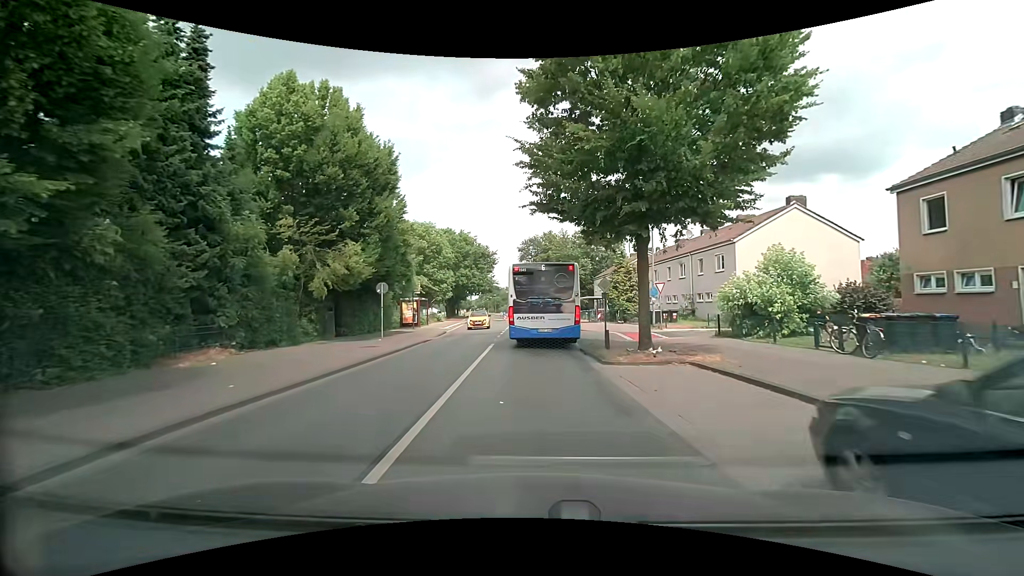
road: tertiary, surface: asphalt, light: Day
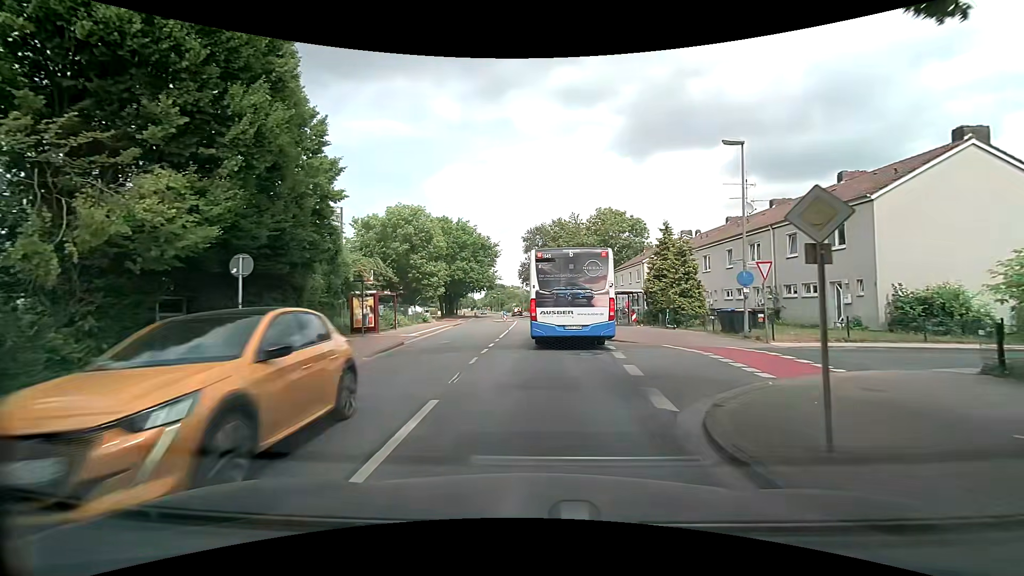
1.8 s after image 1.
(-0.1, +12.5) m; +1°
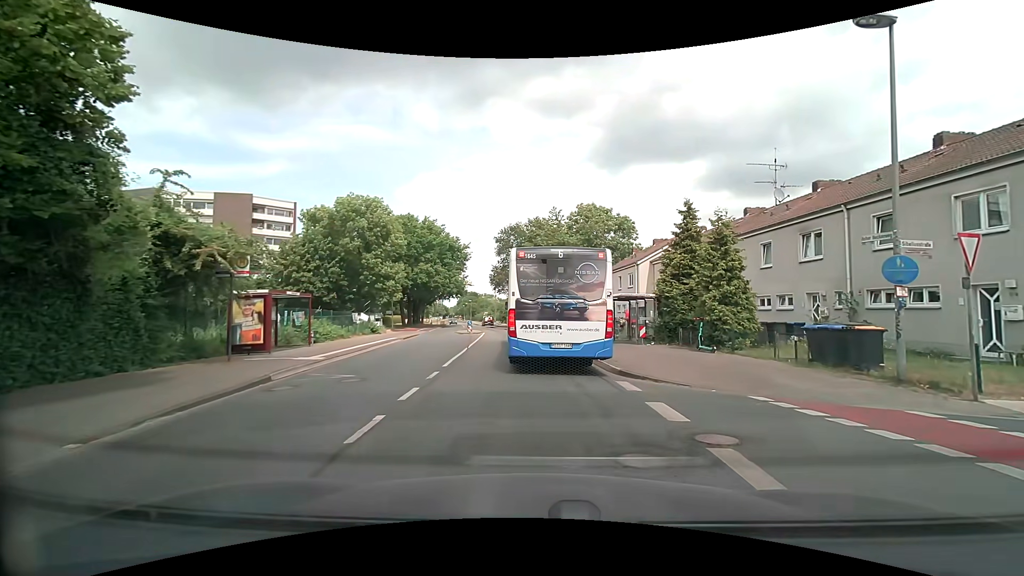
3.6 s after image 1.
(-0.2, +8.9) m; +2°
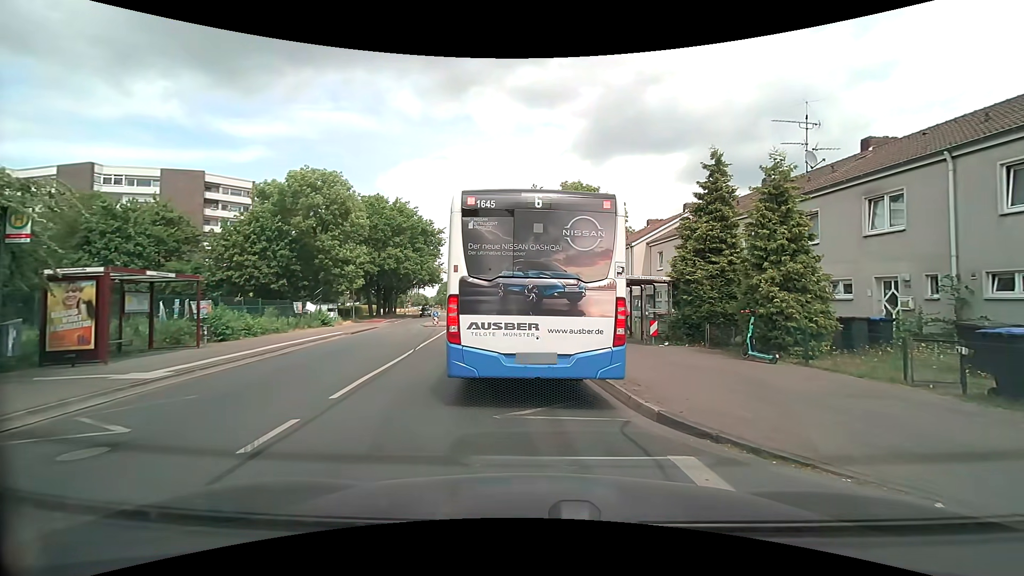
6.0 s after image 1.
(+0.2, +6.0) m; +2°
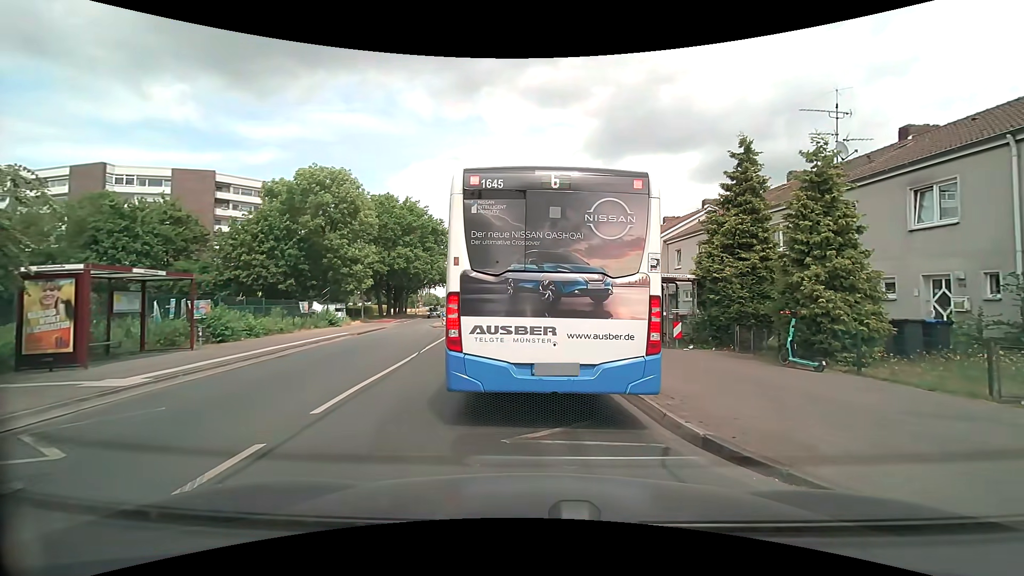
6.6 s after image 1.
(0.0, +1.1) m; 0°
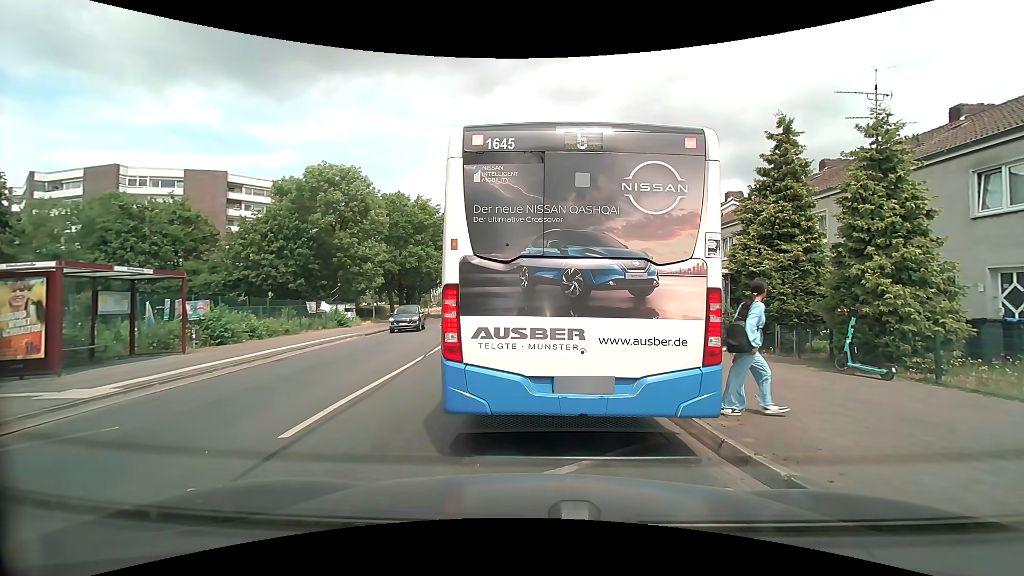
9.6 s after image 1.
(0.0, +1.3) m; -2°
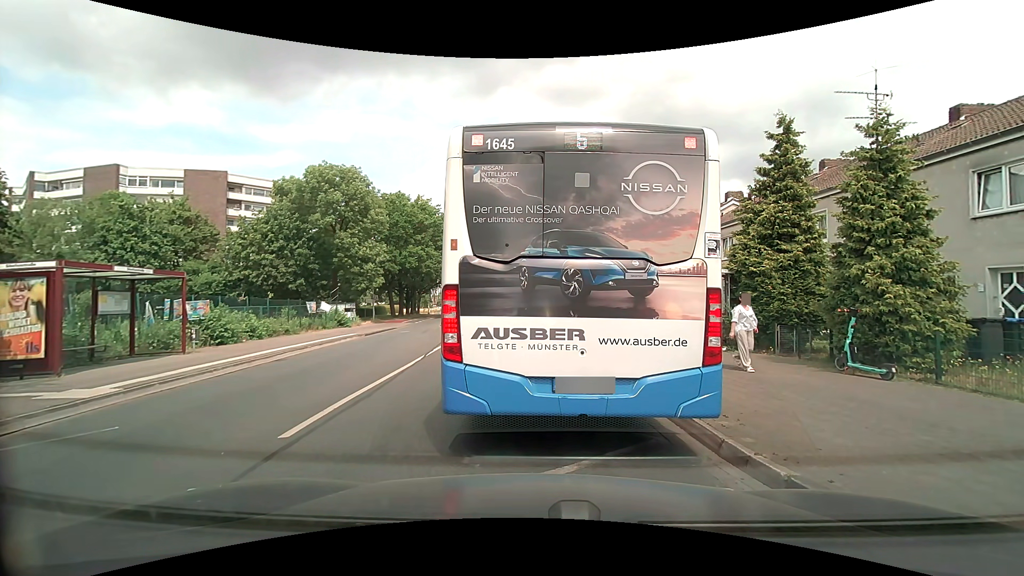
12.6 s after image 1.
(0.0, 0.0) m; 0°
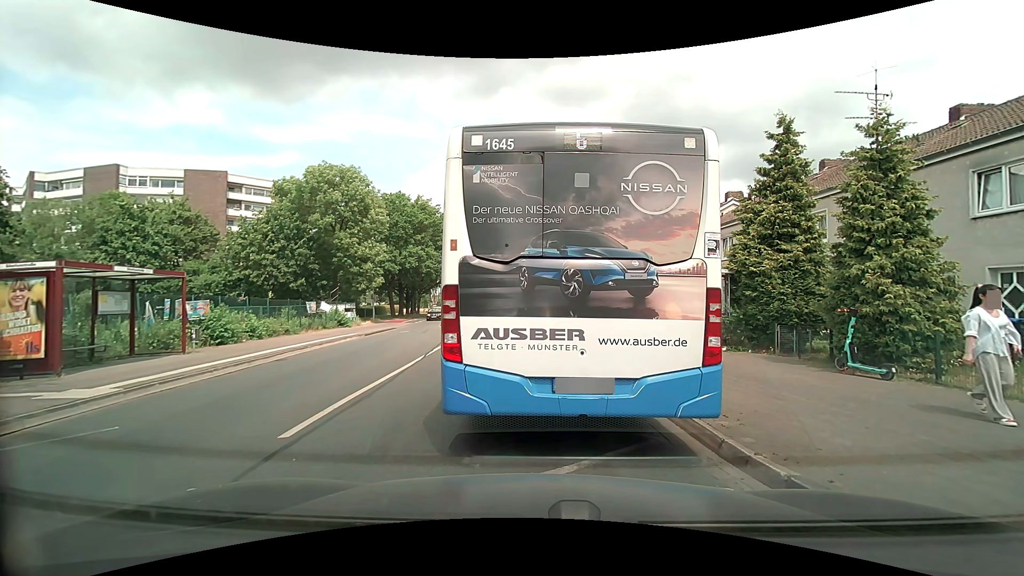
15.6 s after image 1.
(0.0, 0.0) m; 0°
